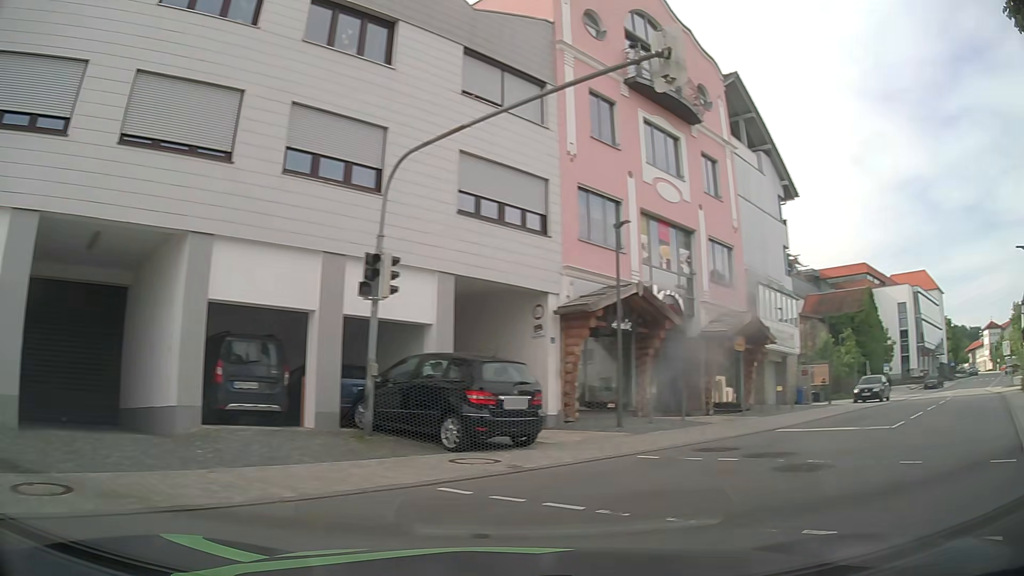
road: tertiary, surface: asphalt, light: Day
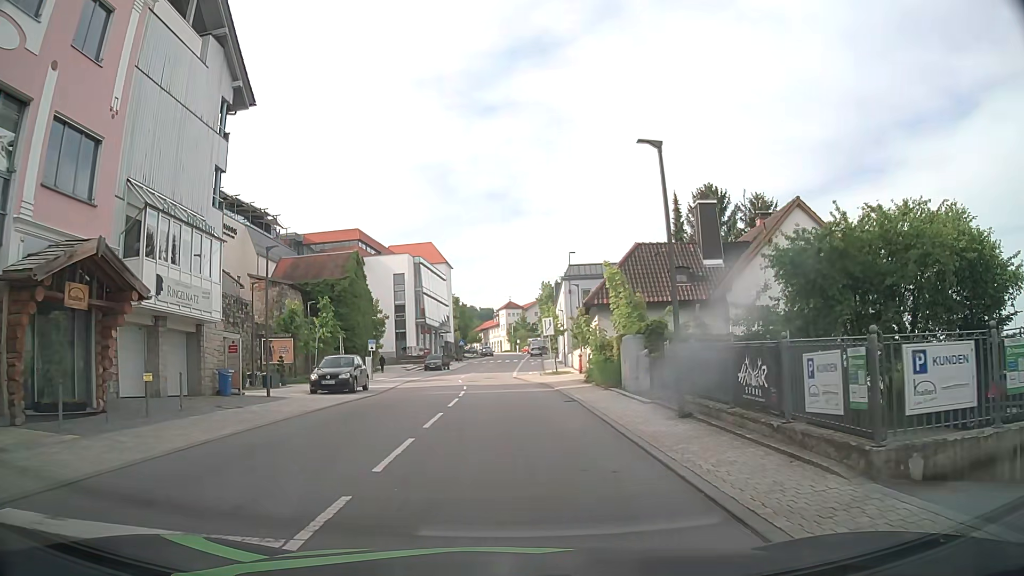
(+6.2, +9.6) m; +48°
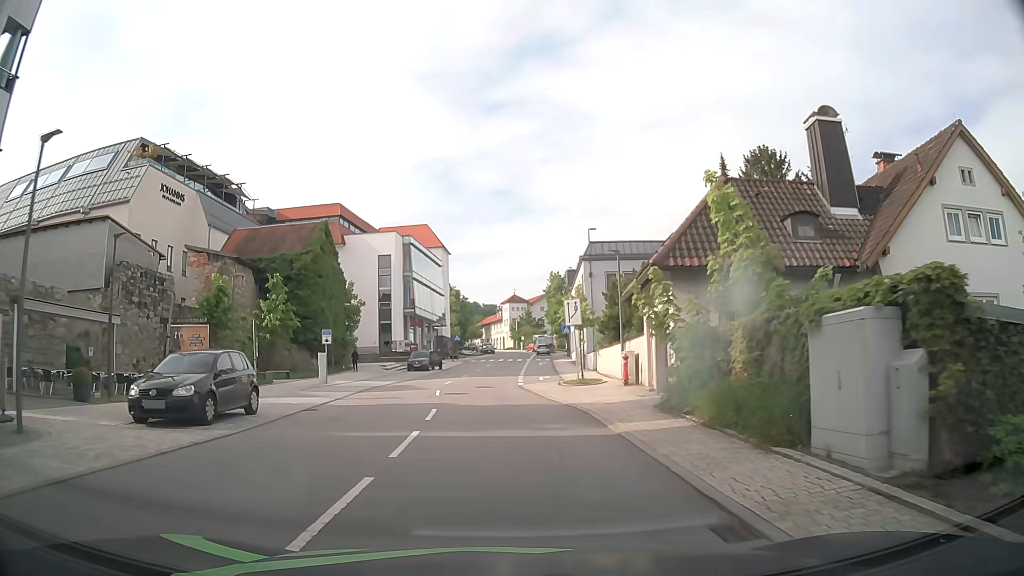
(-0.4, +13.3) m; -2°
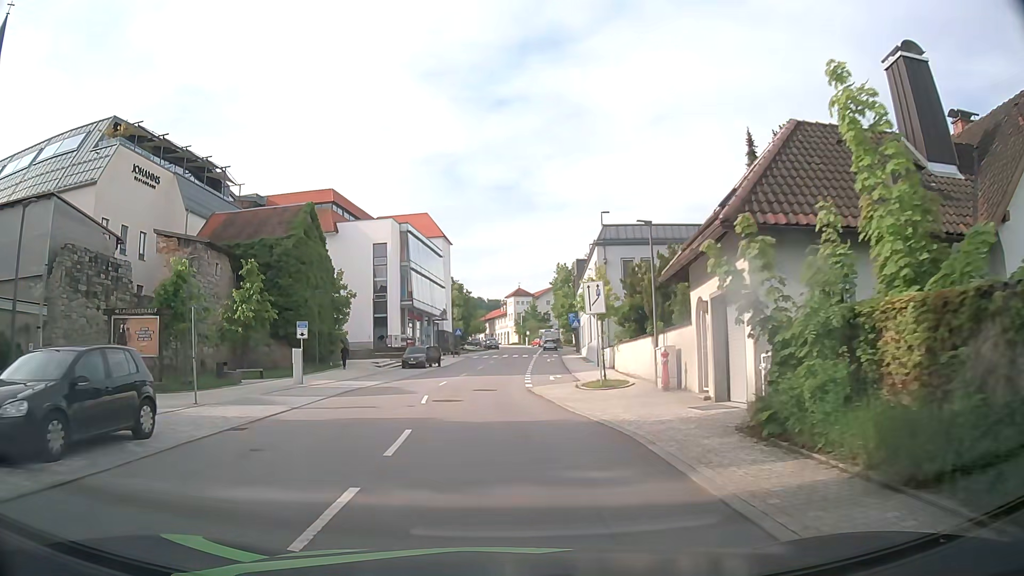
(0.0, +5.2) m; 0°
